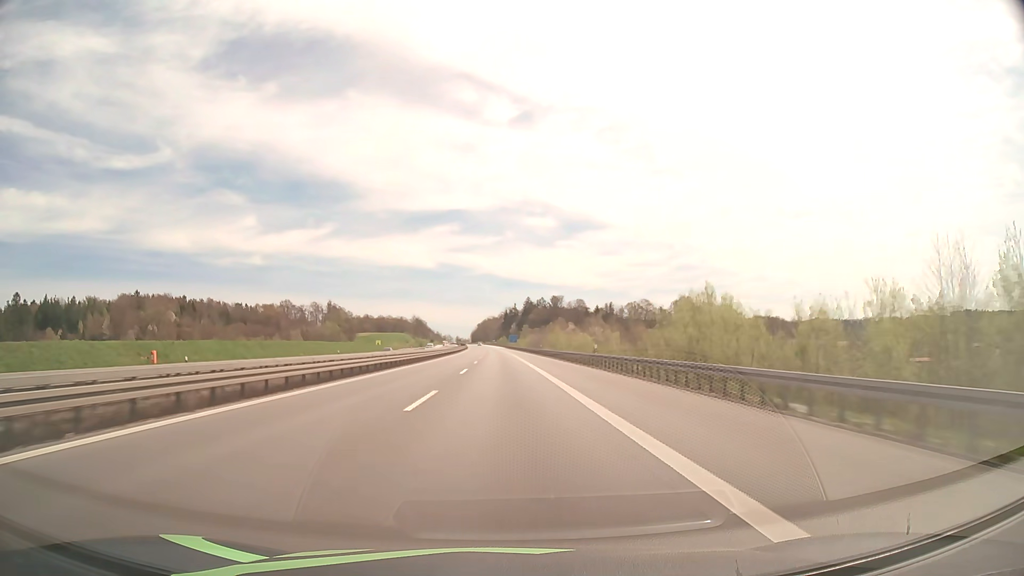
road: motorway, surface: asphalt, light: Day
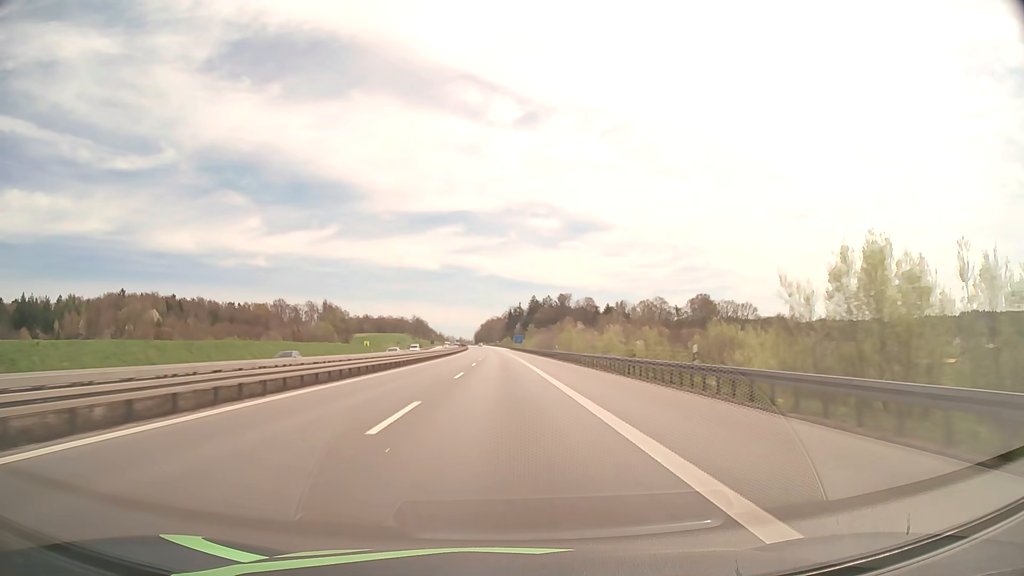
(-0.1, +22.2) m; 0°
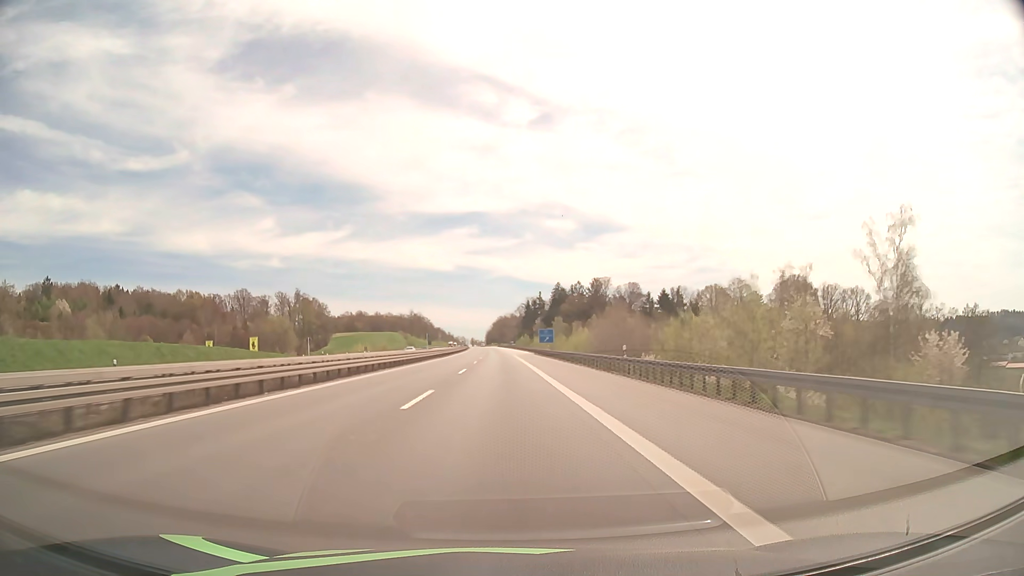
(-0.9, +88.4) m; -1°
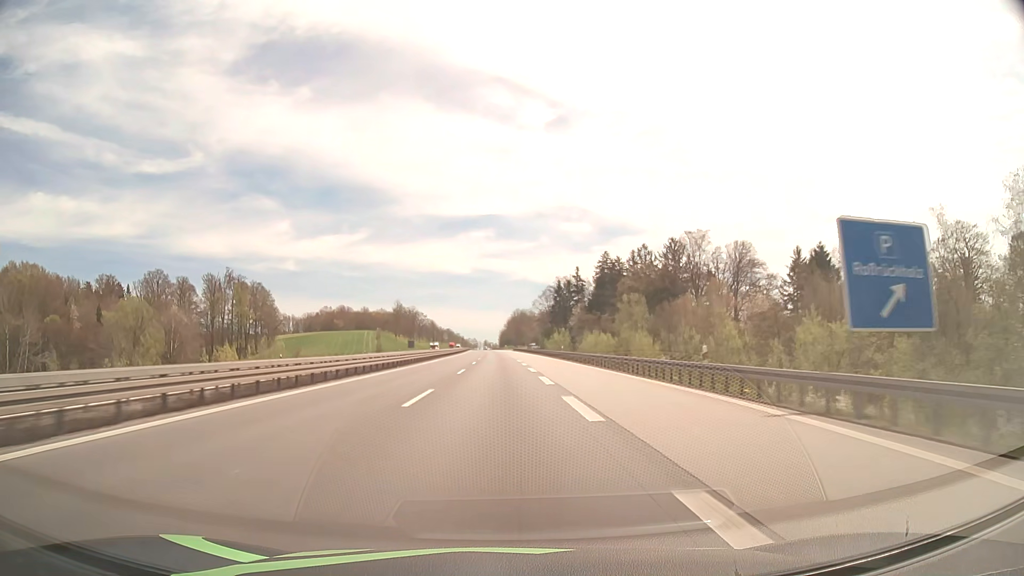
(-1.4, +110.6) m; -1°
